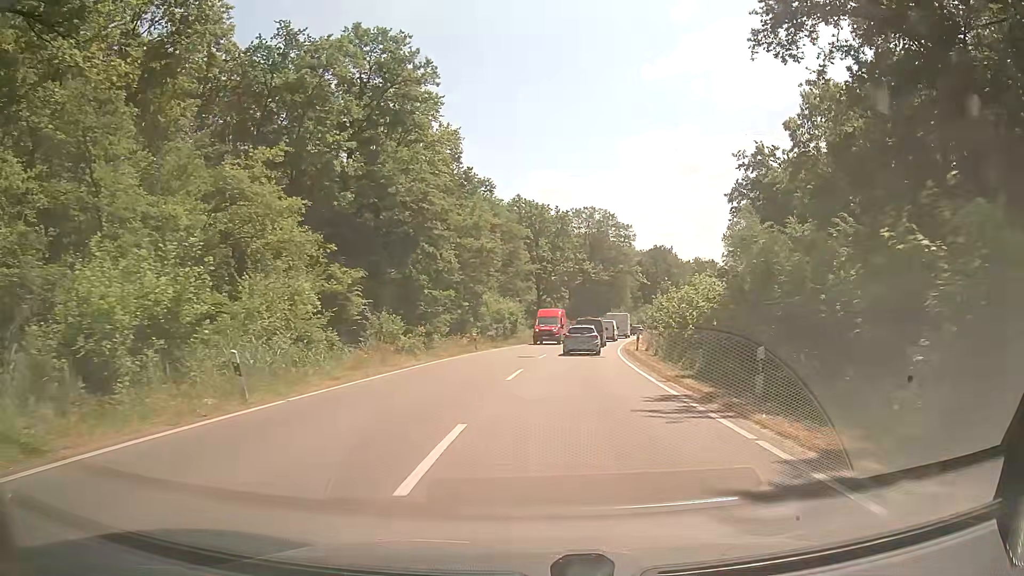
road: secondary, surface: asphalt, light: Day
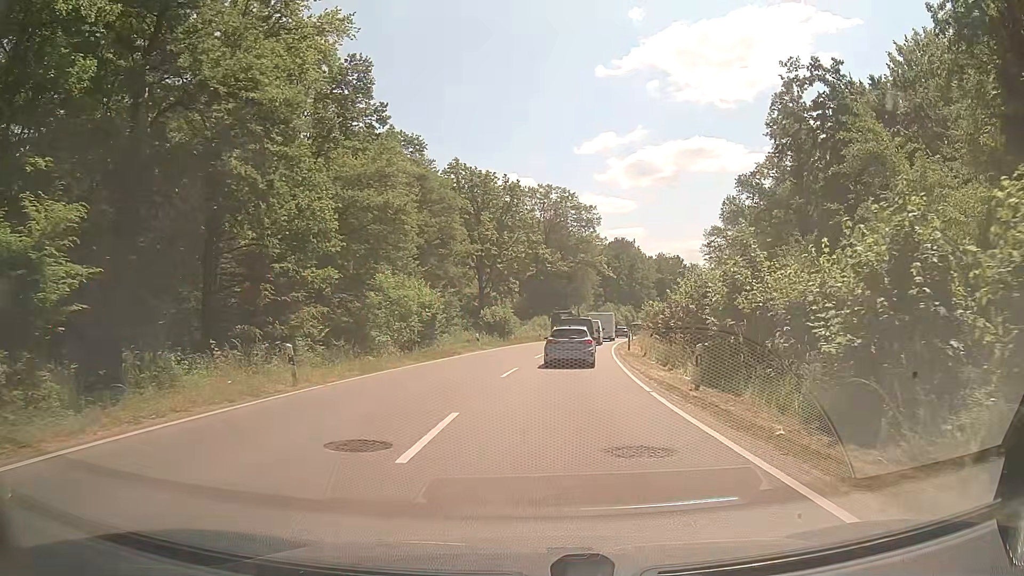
(+0.9, +22.4) m; +5°
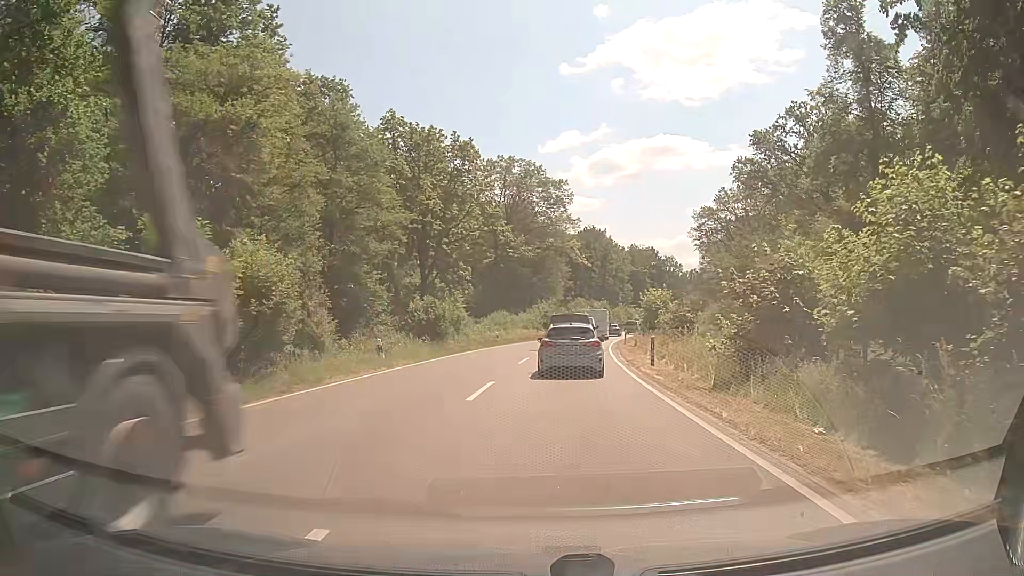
(+0.3, +17.9) m; +3°
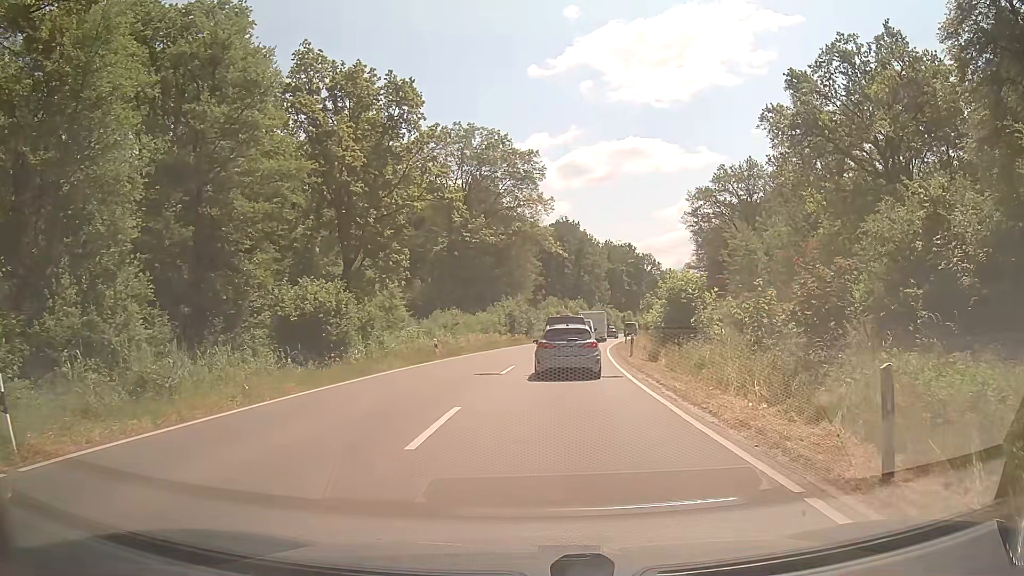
(+0.3, +16.6) m; +3°
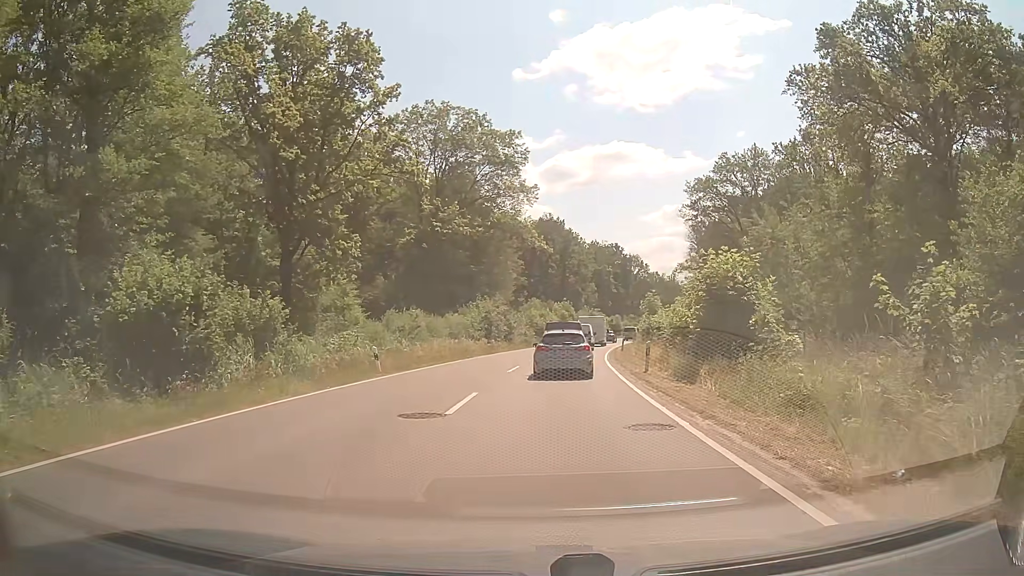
(0.0, +9.0) m; +1°
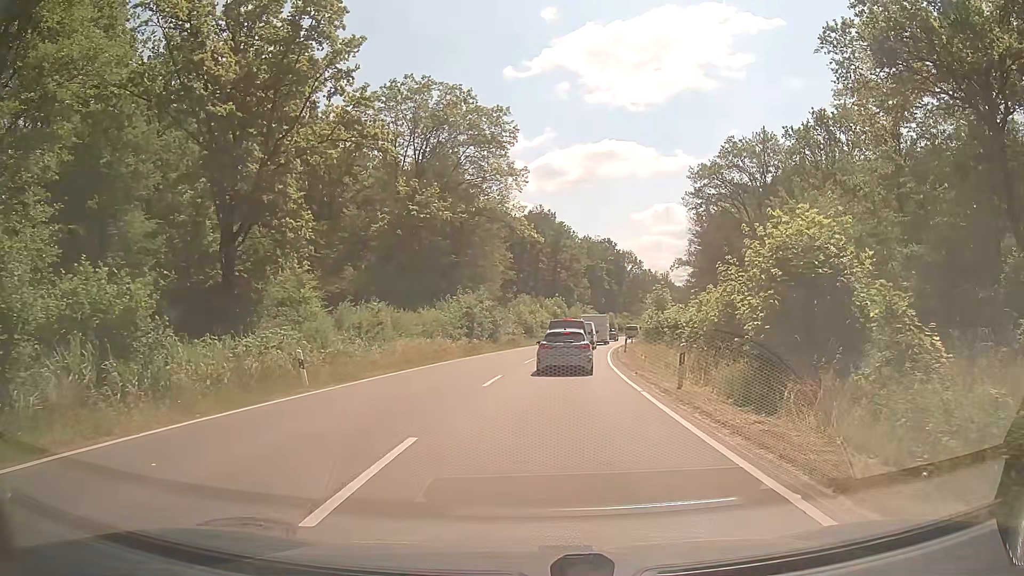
(+0.1, +6.8) m; +1°
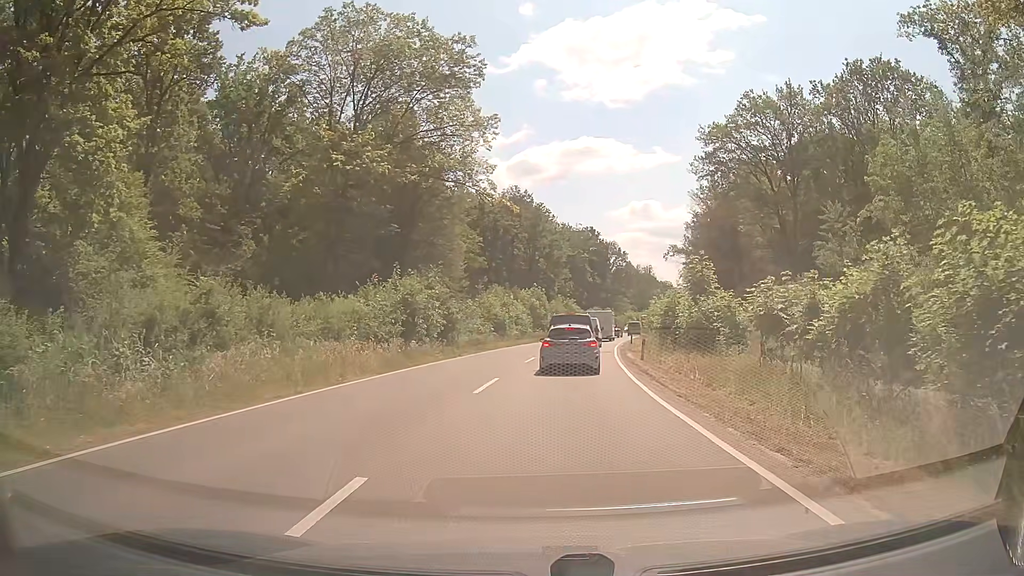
(+0.3, +14.4) m; +2°
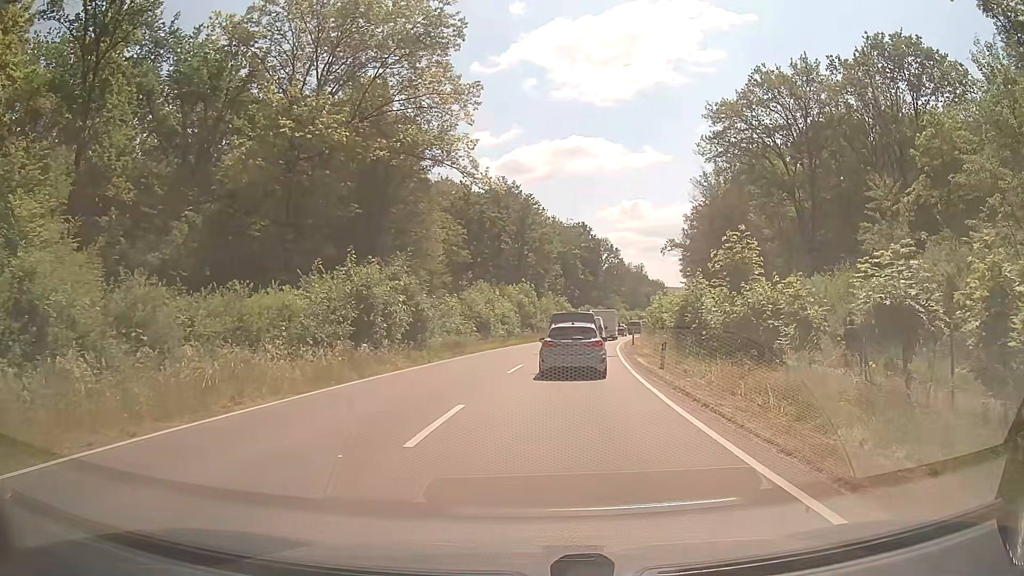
(0.0, +6.4) m; 0°
